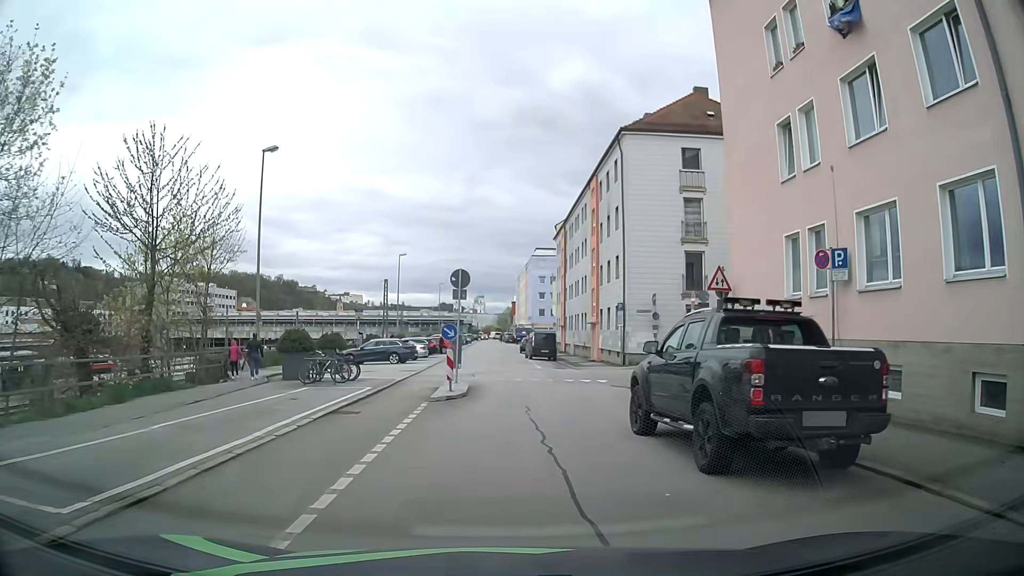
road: residential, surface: asphalt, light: Day
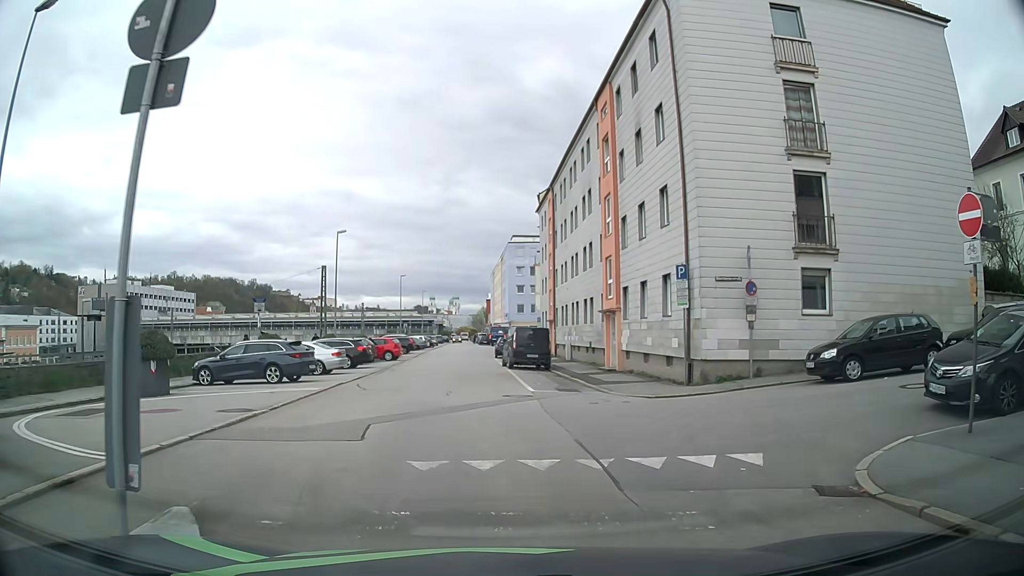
(+0.3, +16.8) m; +2°
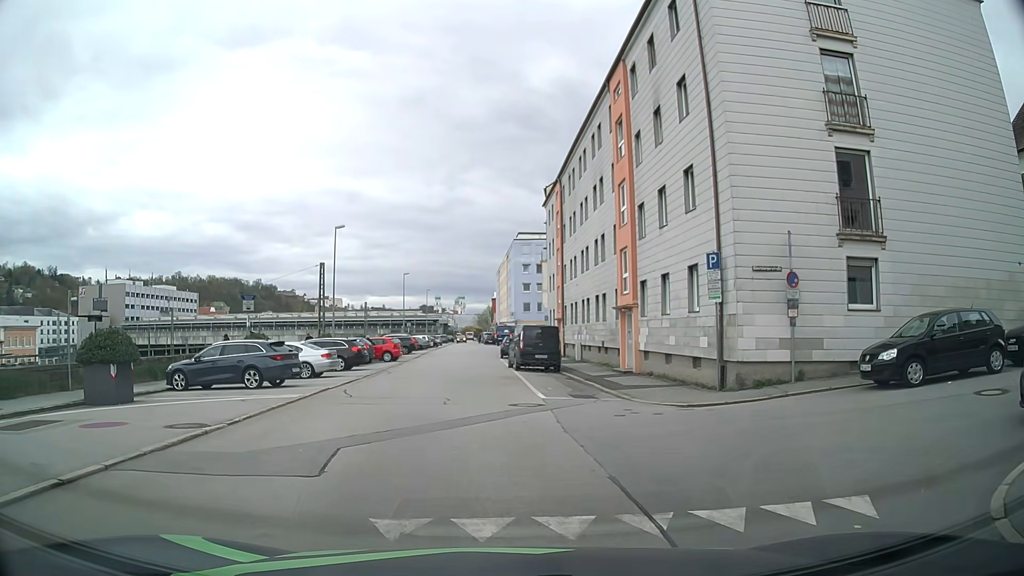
(0.0, +2.3) m; -1°
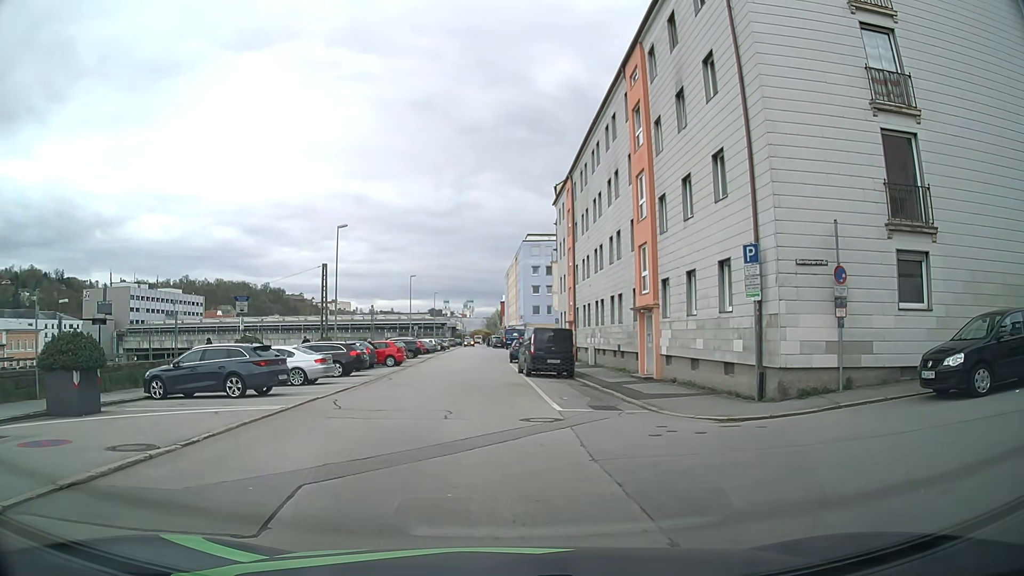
(0.0, +2.0) m; 0°
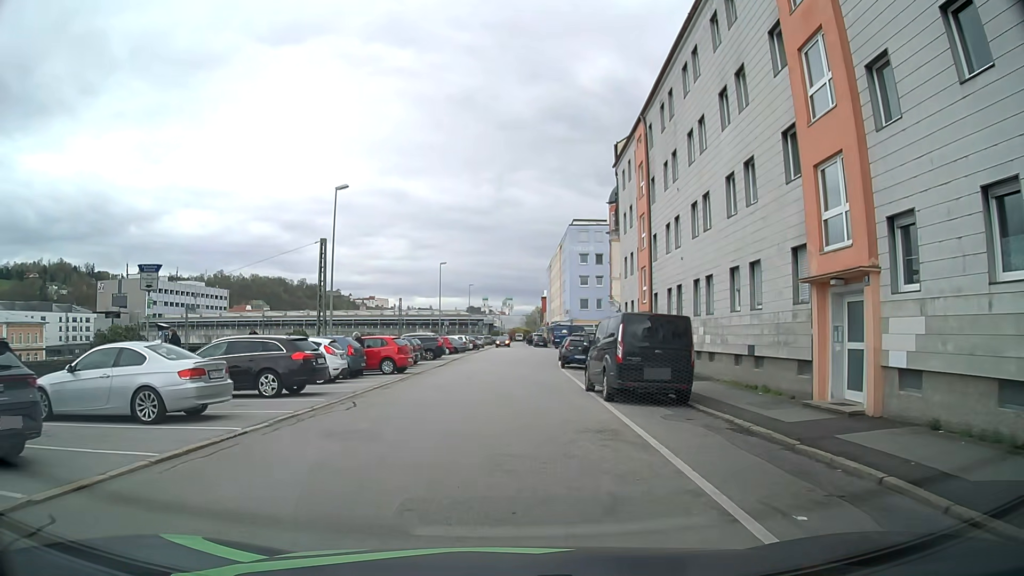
(-0.5, +12.5) m; -3°
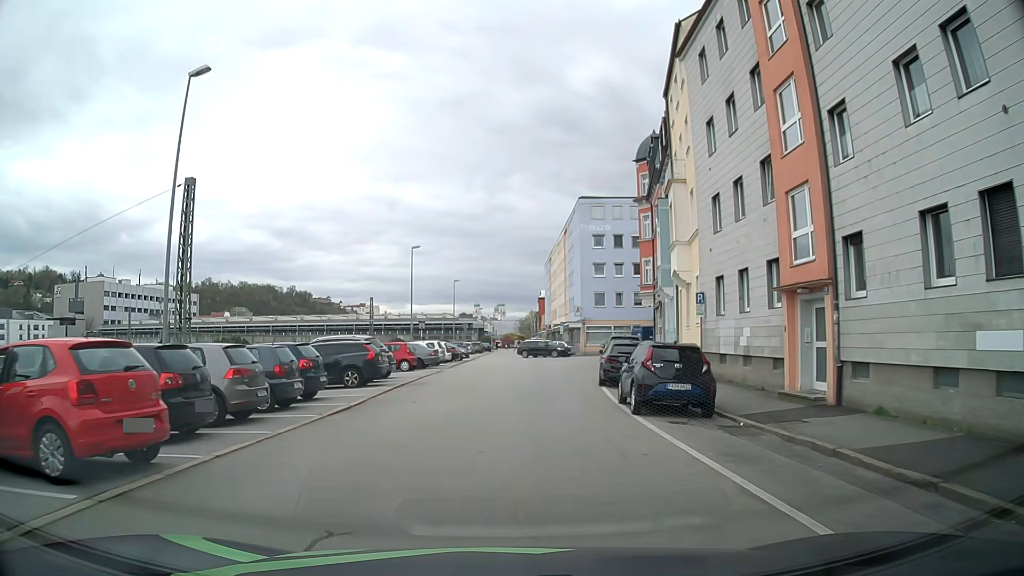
(-0.4, +19.6) m; 0°
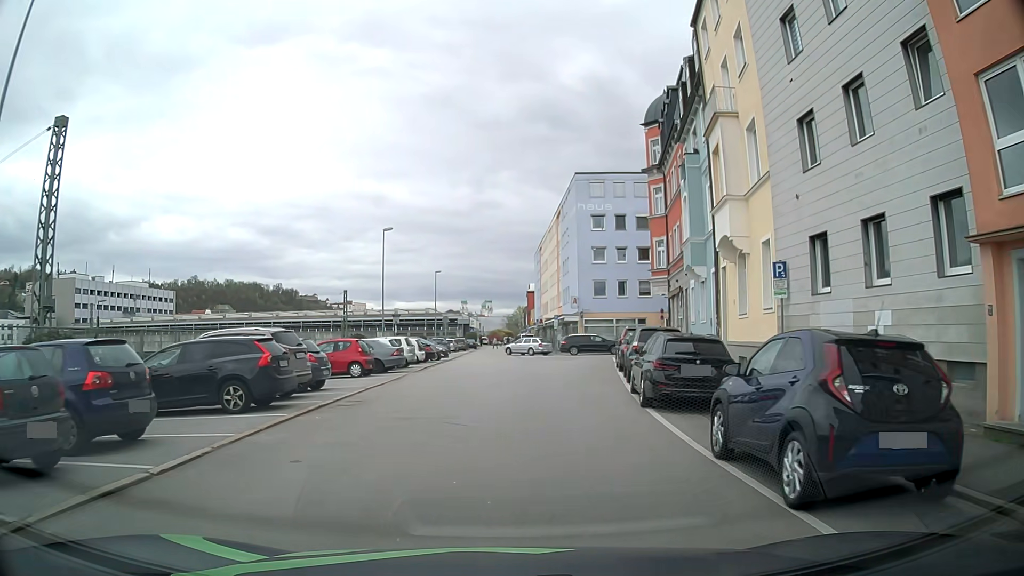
(+0.1, +8.5) m; +2°
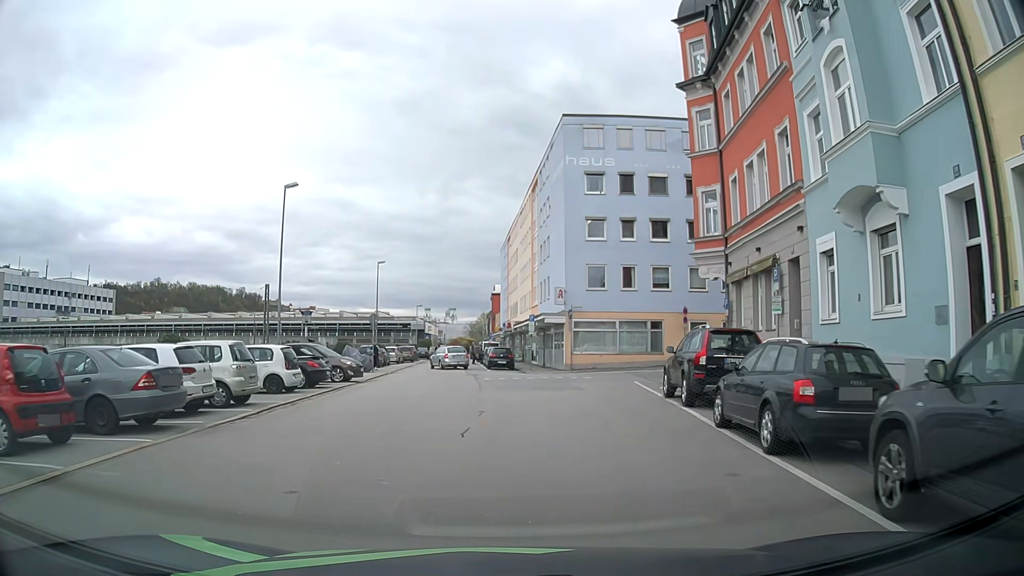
(+0.3, +17.6) m; +3°
